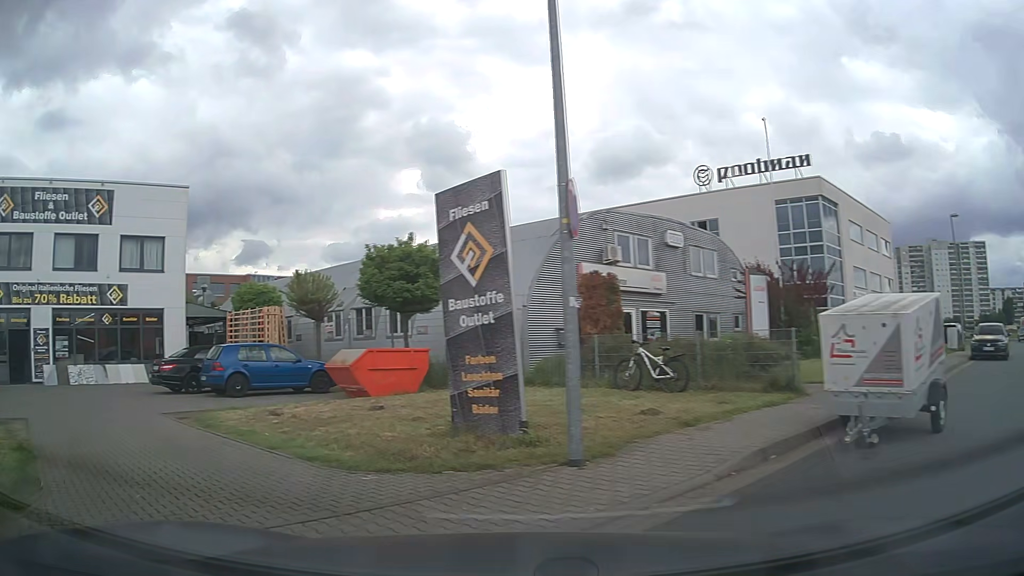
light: Day
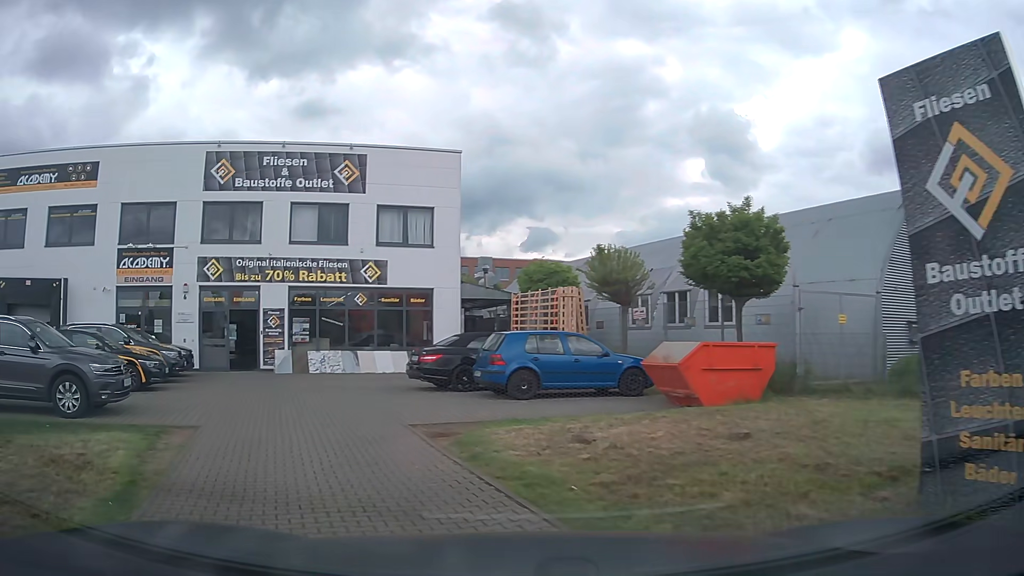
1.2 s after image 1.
(-1.0, +4.0) m; -25°
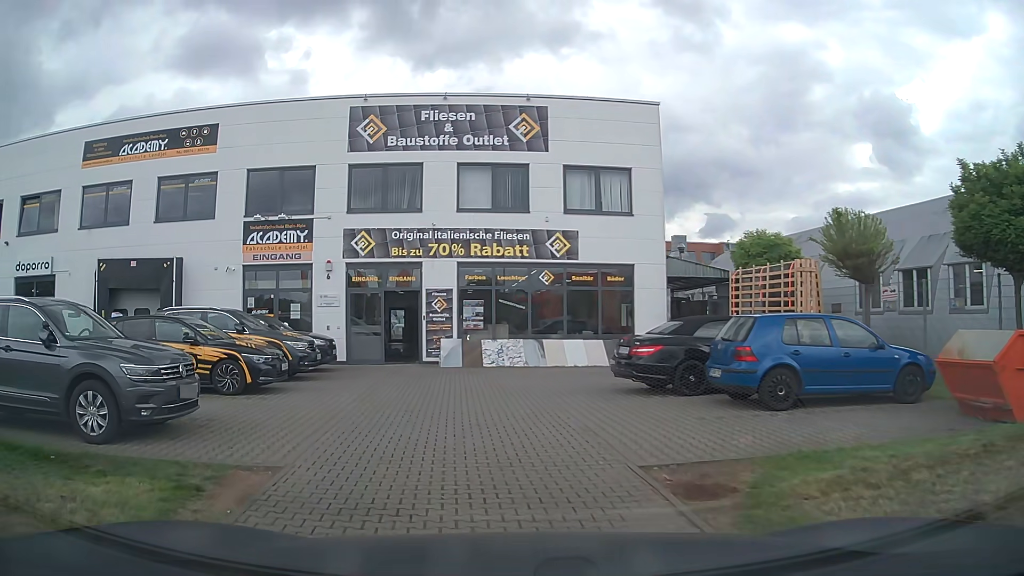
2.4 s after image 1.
(-0.6, +4.1) m; -16°
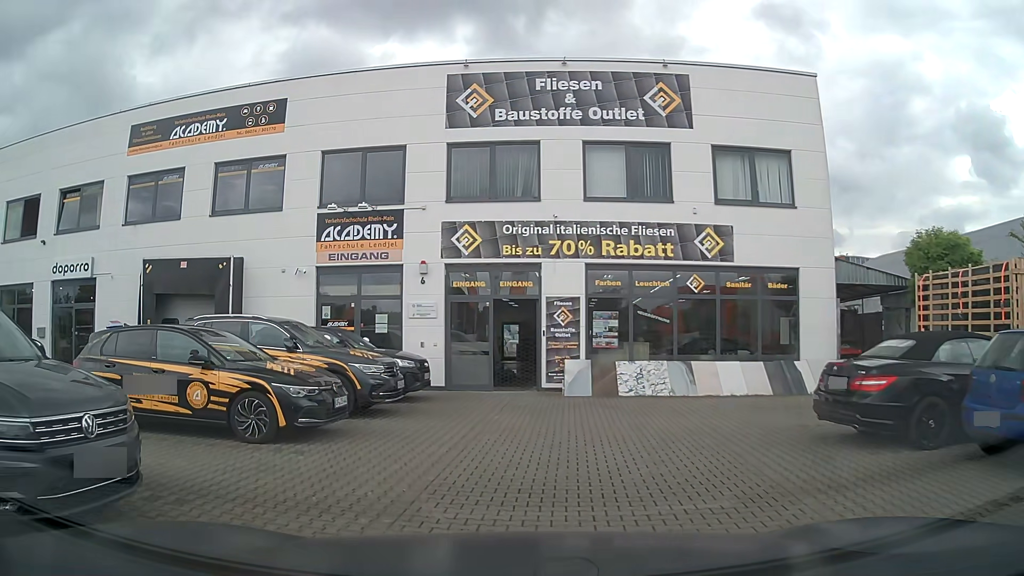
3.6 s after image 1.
(-0.4, +4.1) m; -9°
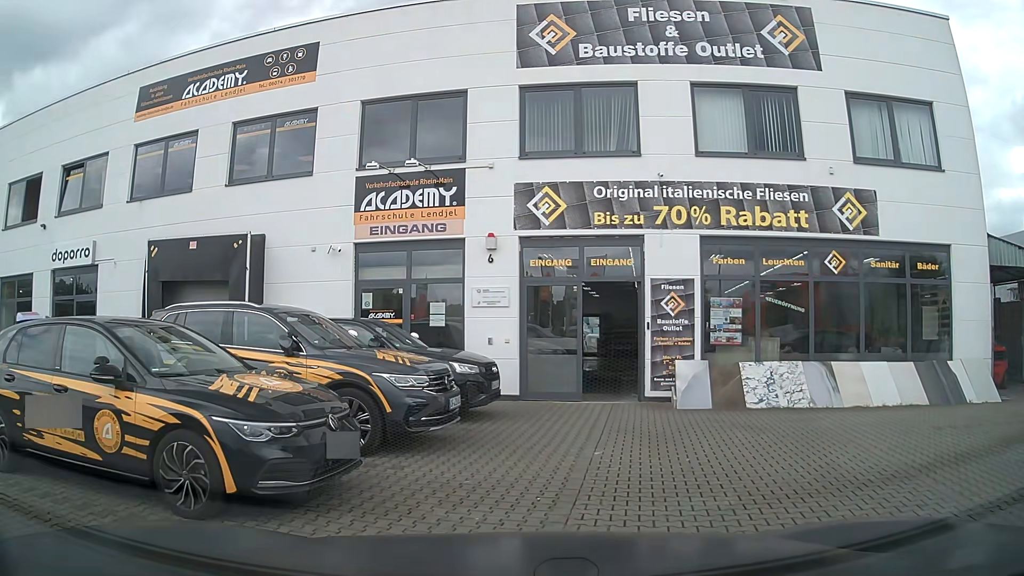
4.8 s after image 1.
(-0.3, +3.7) m; -6°
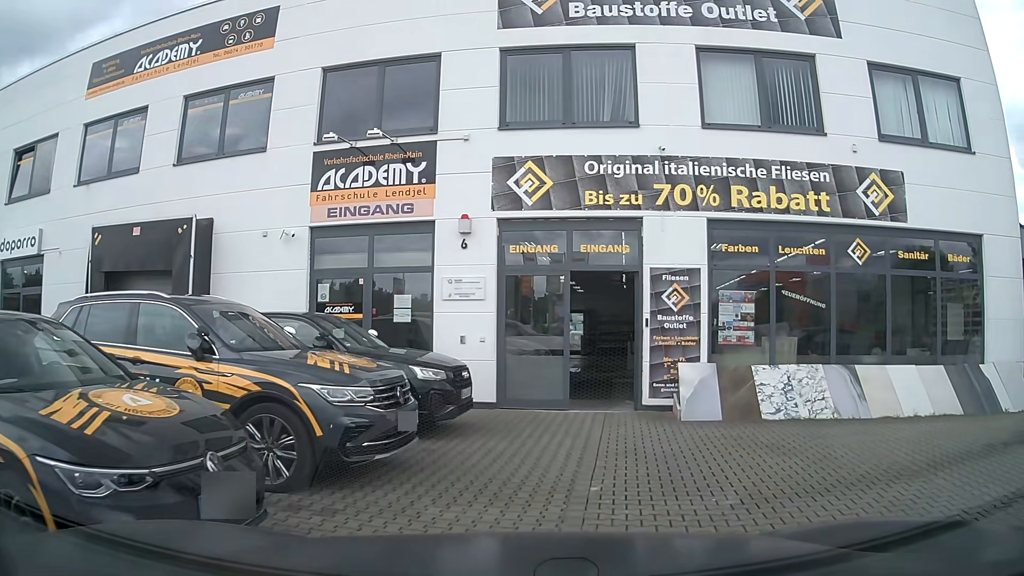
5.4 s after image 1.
(0.0, +1.7) m; -1°
